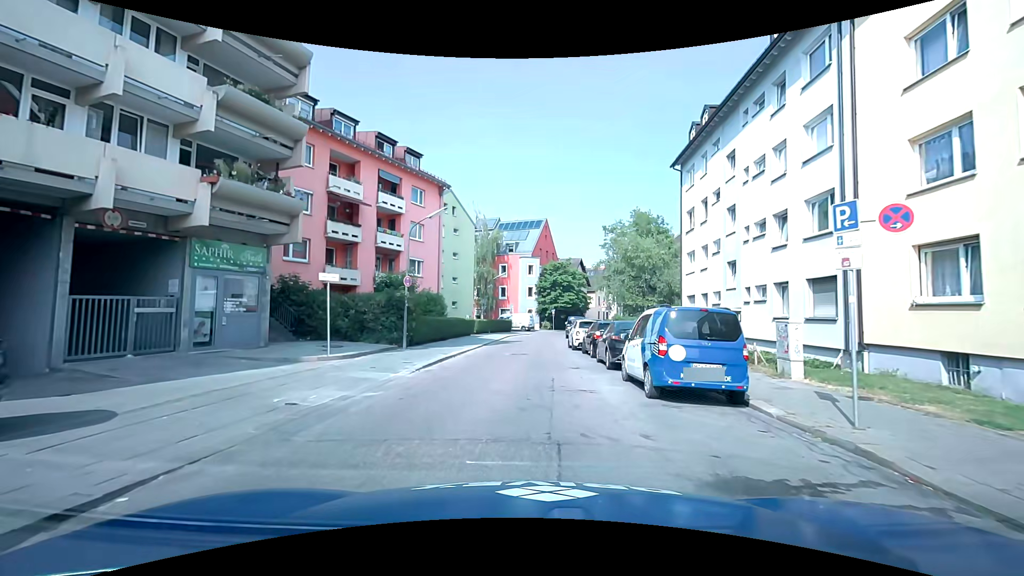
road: residential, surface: asphalt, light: Day
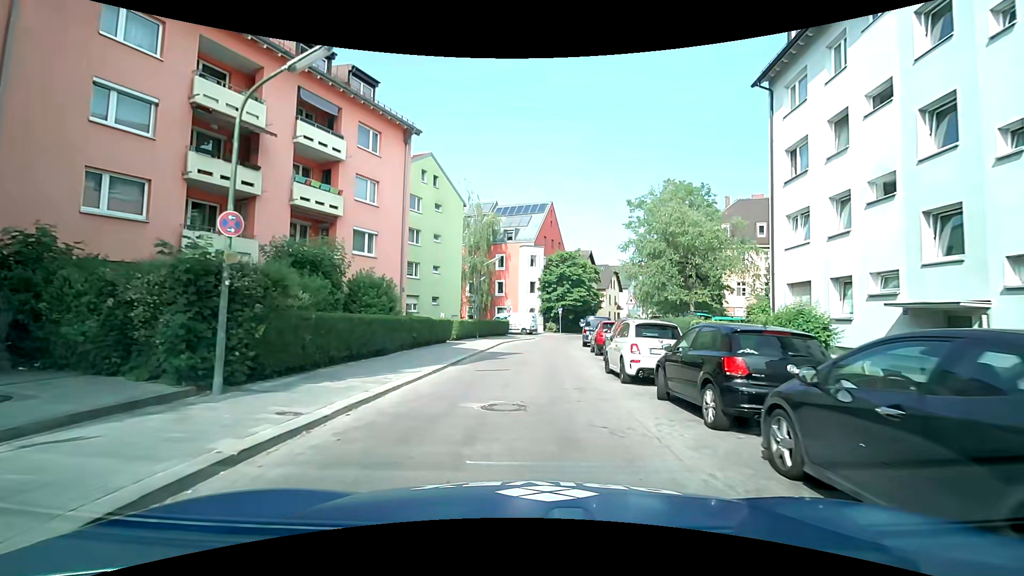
(+0.5, +12.4) m; 0°
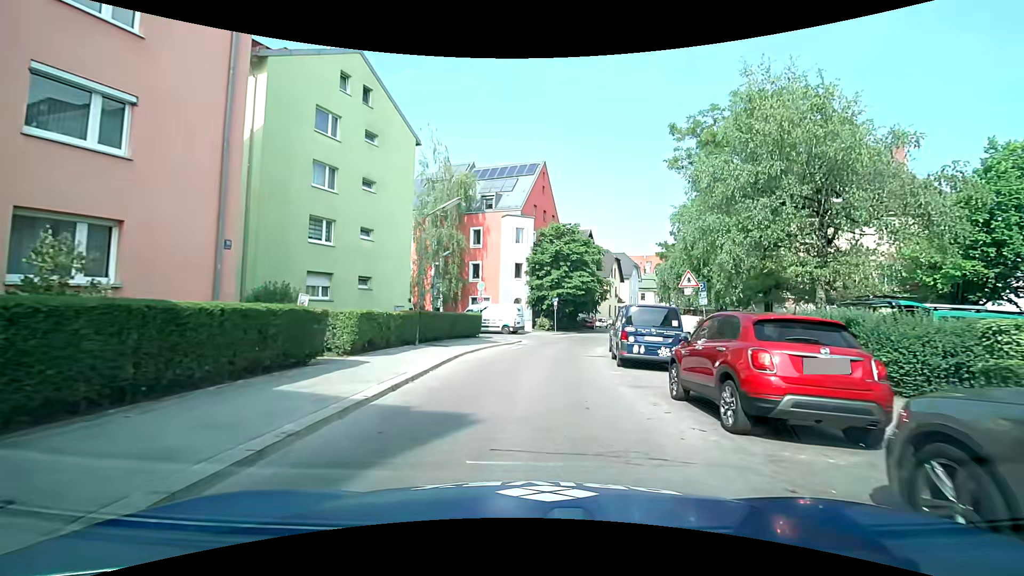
(+0.1, +16.0) m; 0°
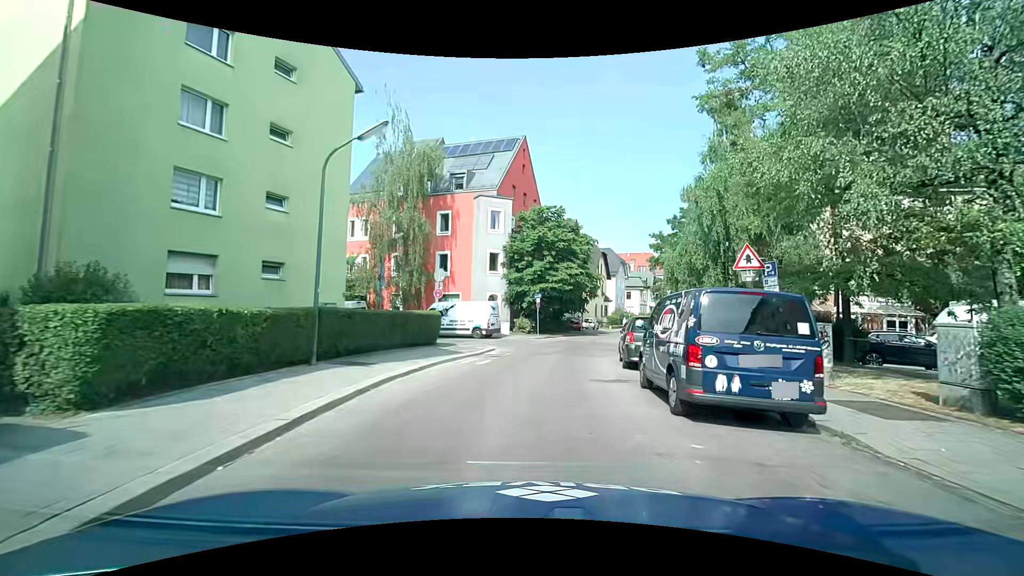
(+0.2, +7.8) m; +2°
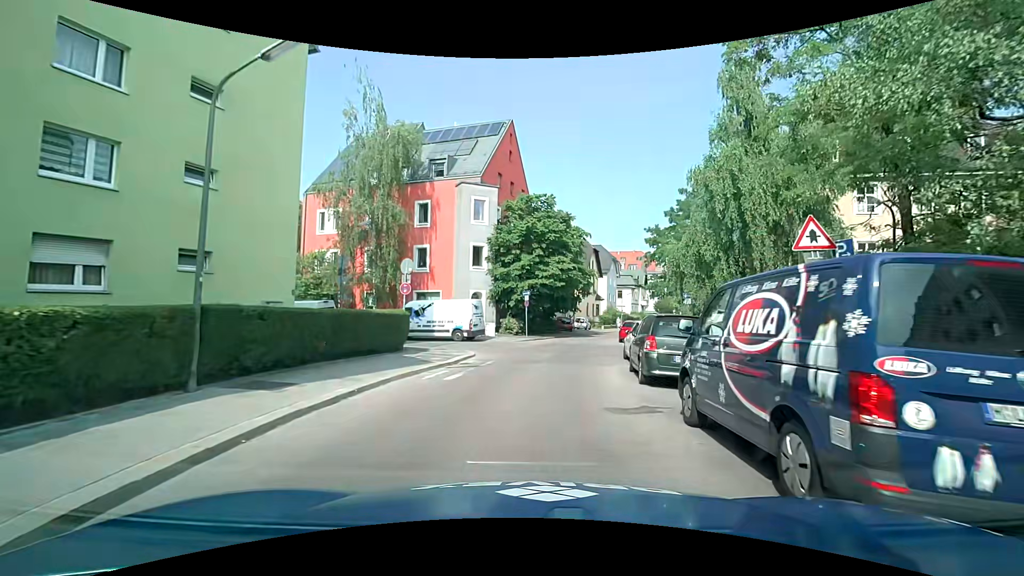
(0.0, +3.8) m; +1°
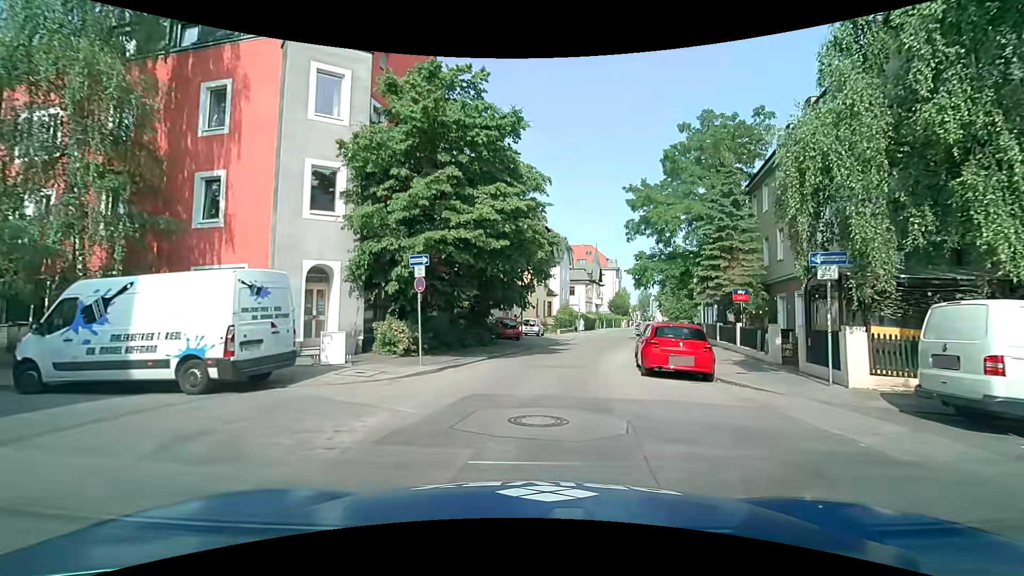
(+1.1, +19.0) m; +7°
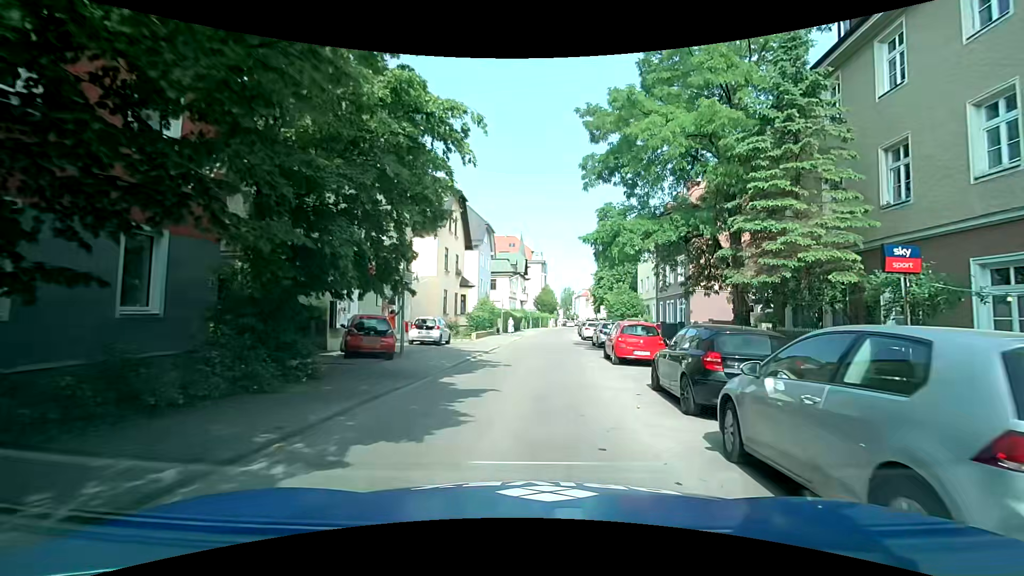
(+1.0, +14.9) m; +9°
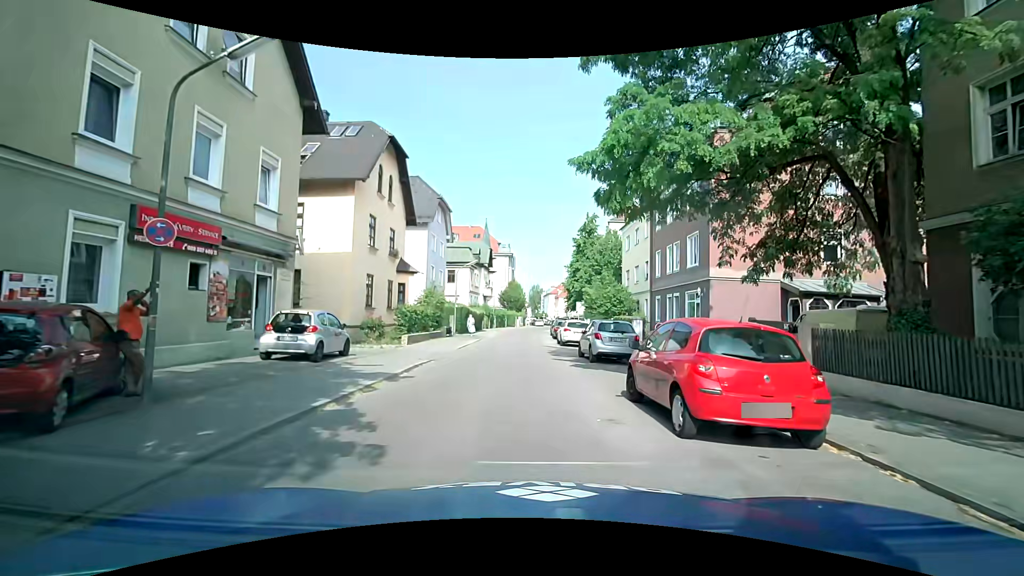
(+0.5, +10.7) m; +5°
